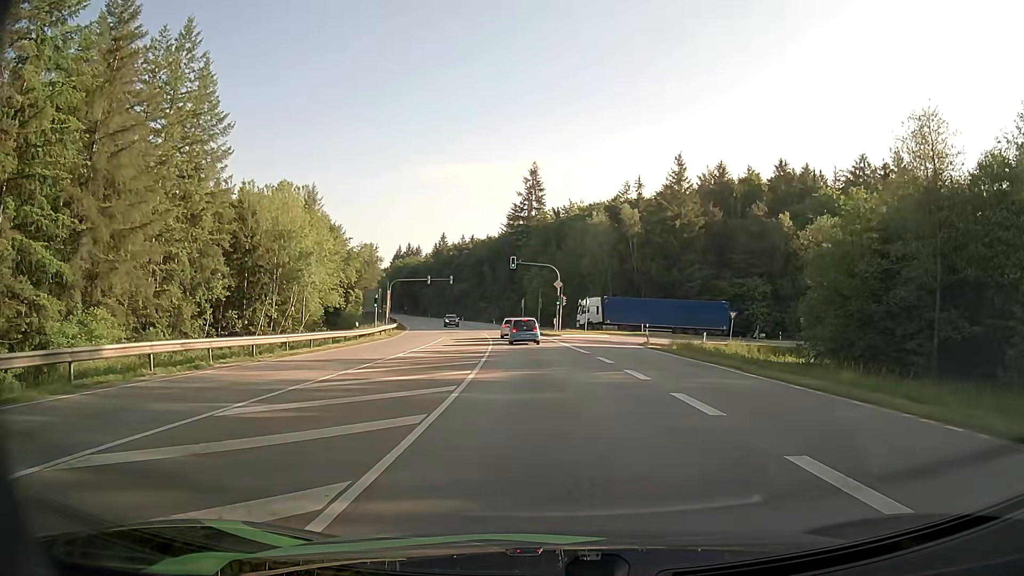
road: secondary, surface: asphalt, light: Day
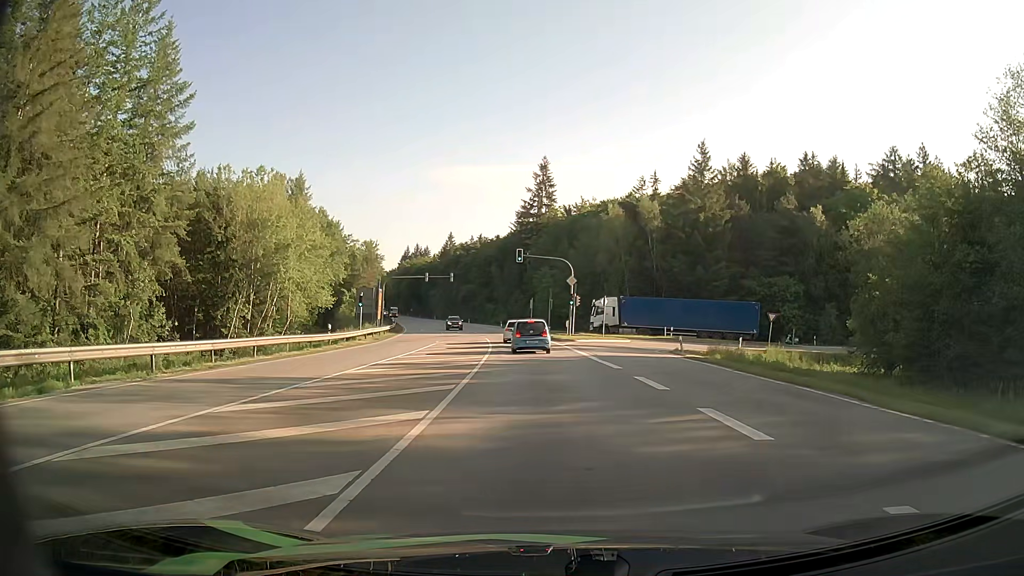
(-0.1, +7.9) m; 0°
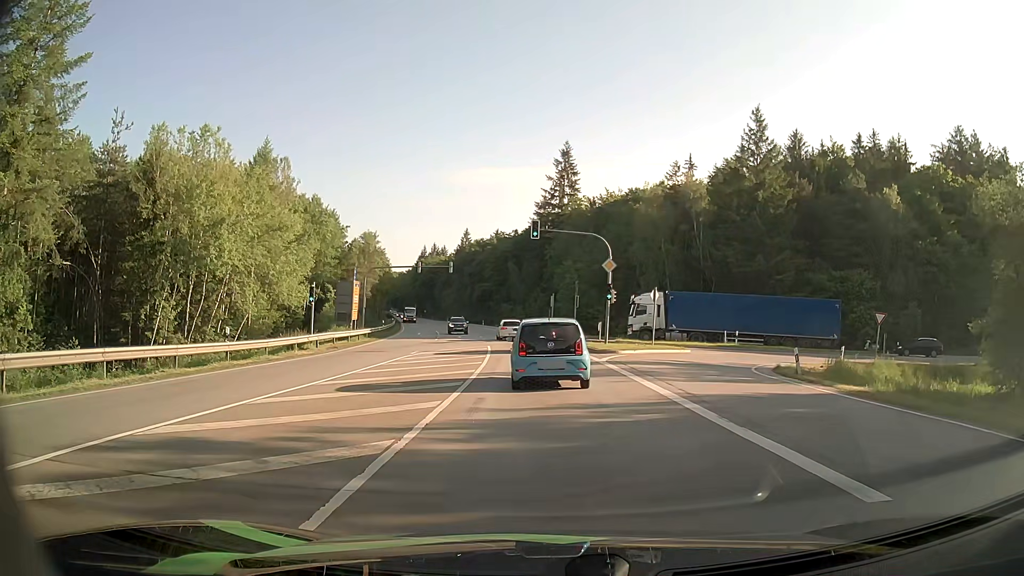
(-0.3, +14.7) m; -2°
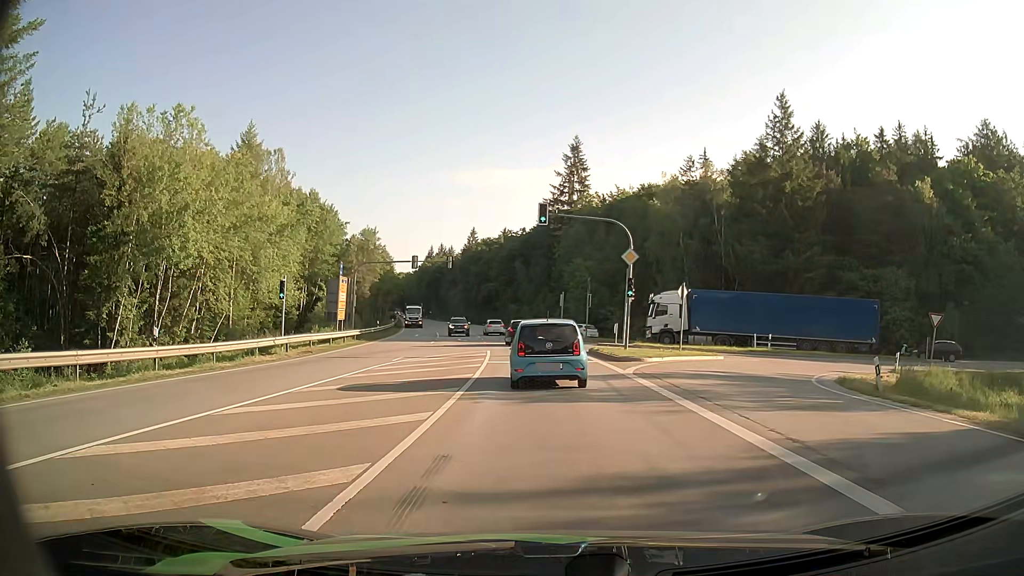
(-0.1, +5.3) m; -1°
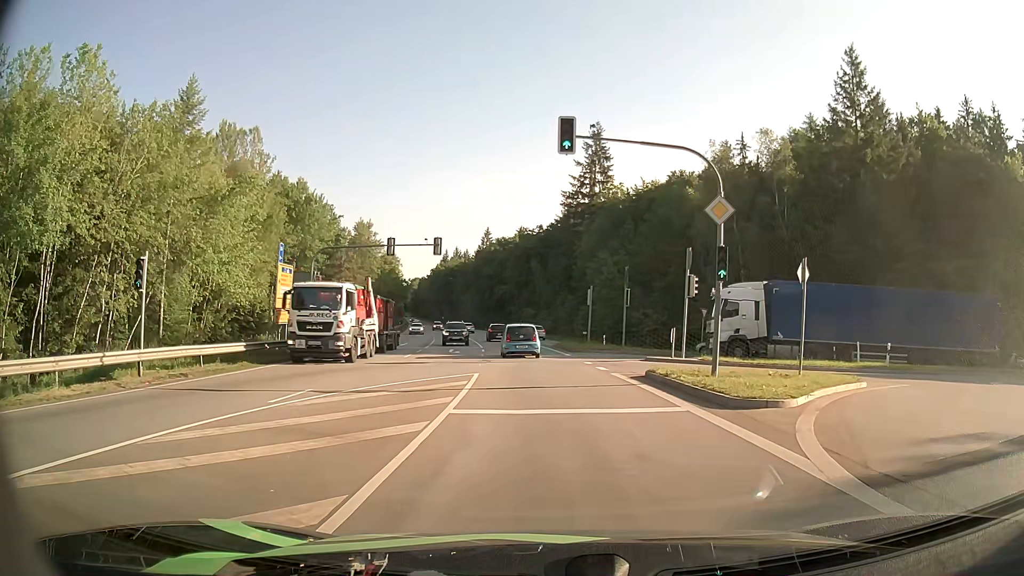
(-0.1, +13.6) m; -2°
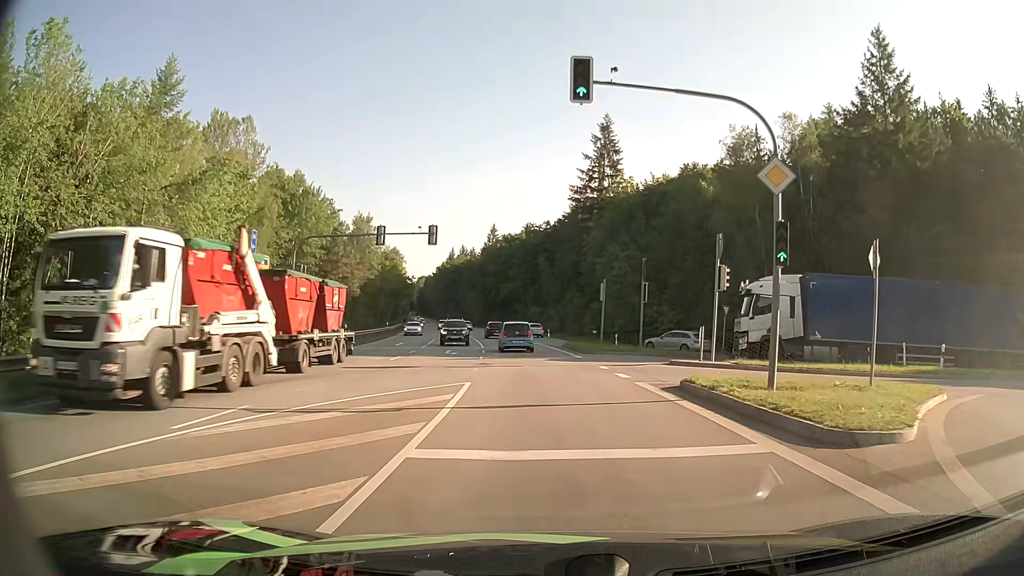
(0.0, +4.0) m; 0°
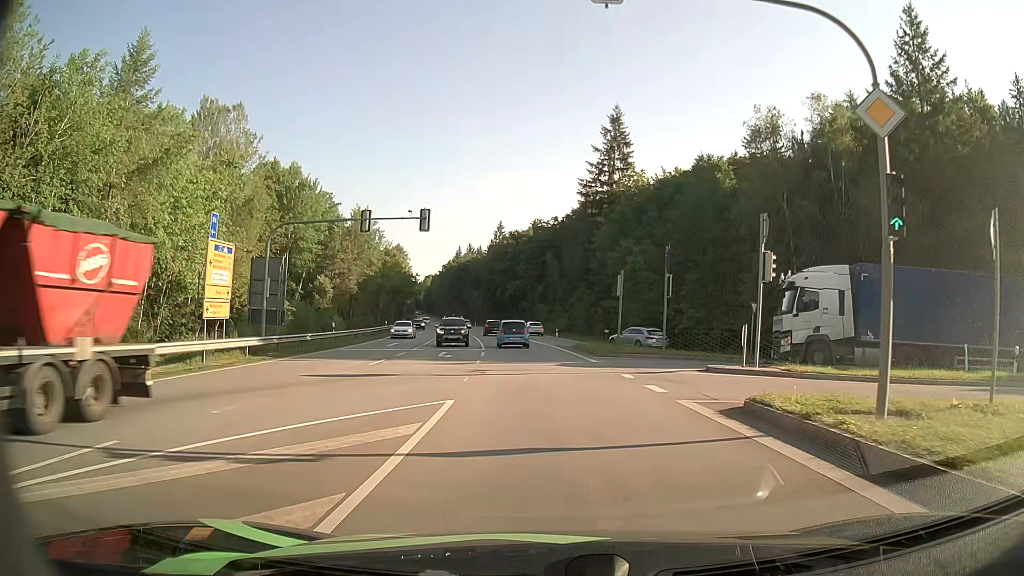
(0.0, +4.4) m; -1°
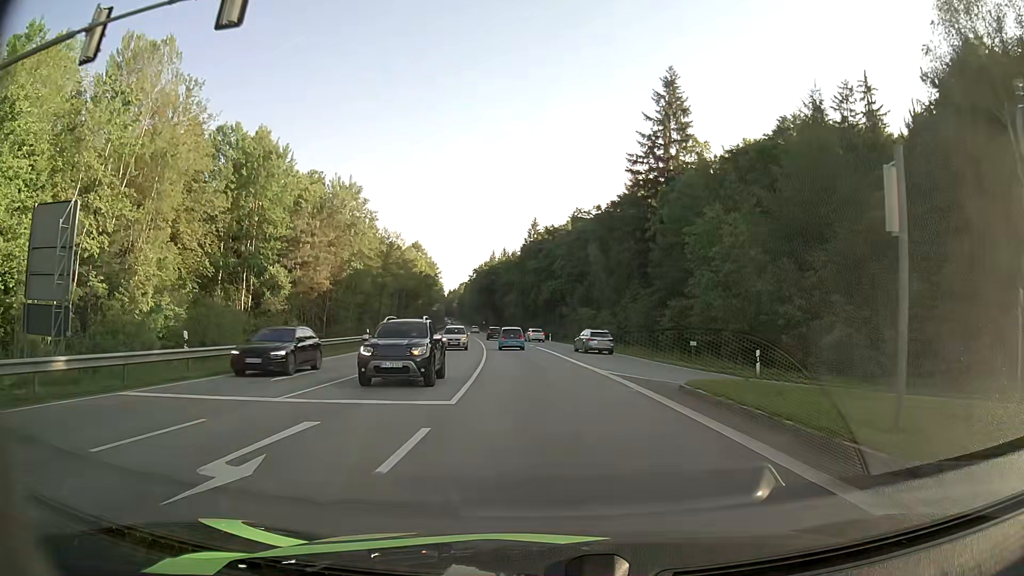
(-0.6, +21.7) m; -3°
(0, +10) (-1, +20) (-1, +30) (-2, +40) (-3, +50) (-4, +60) (-5, +70) (-7, +80) (-8, +90) (-9, +99) m
